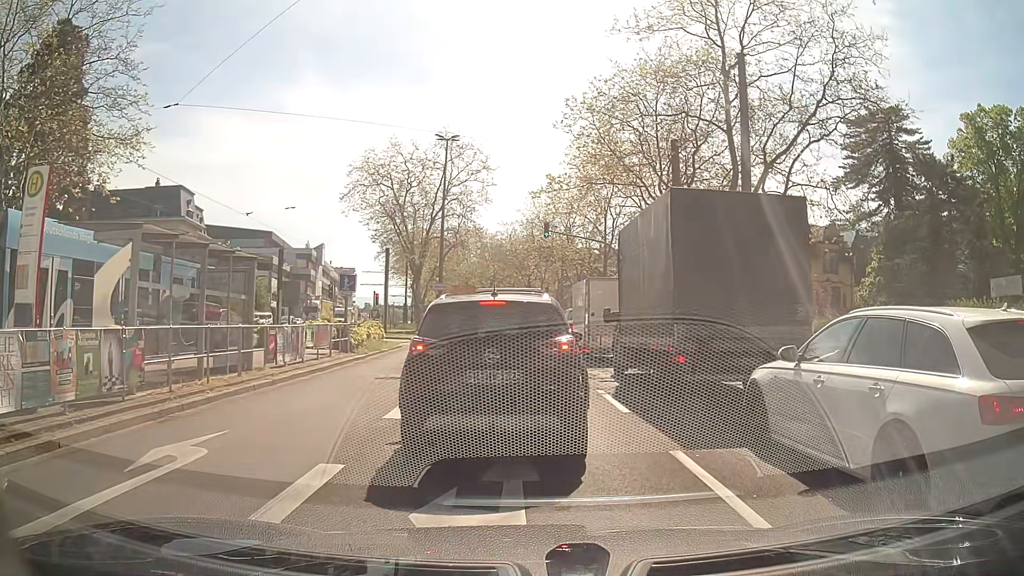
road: primary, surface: asphalt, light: Day
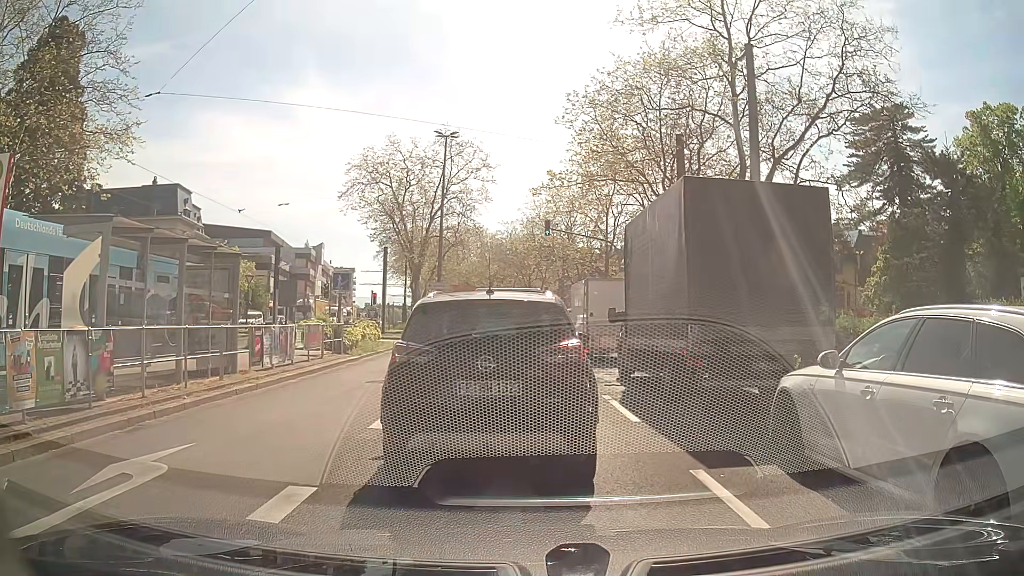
(0.0, +0.8) m; 0°
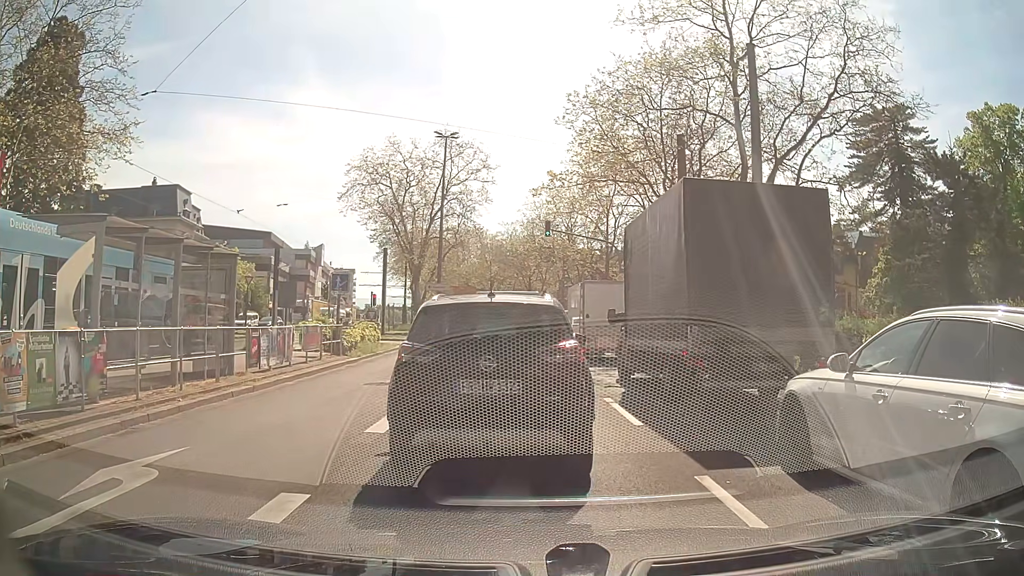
(0.0, +0.2) m; 0°
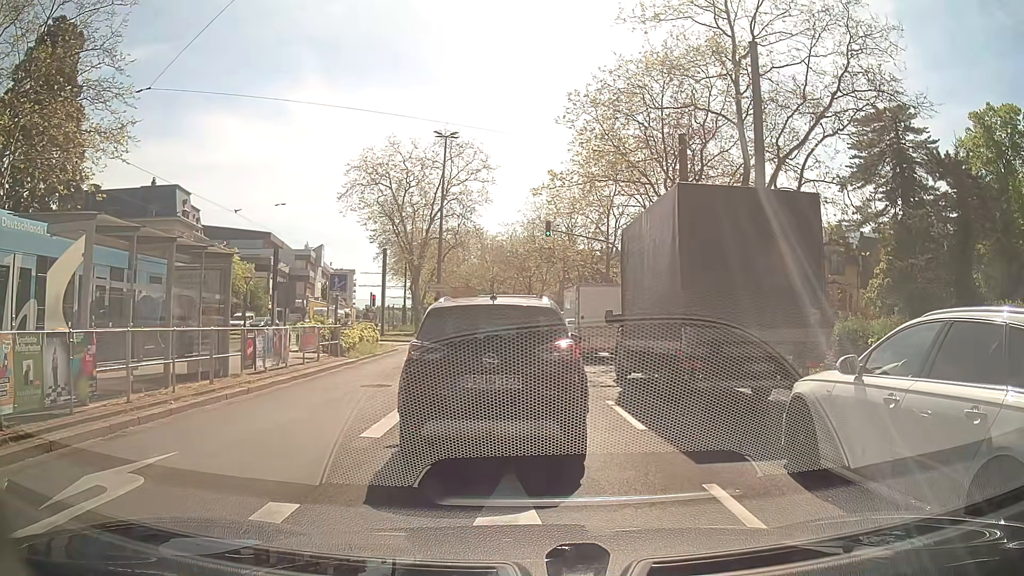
(0.0, +0.3) m; 0°
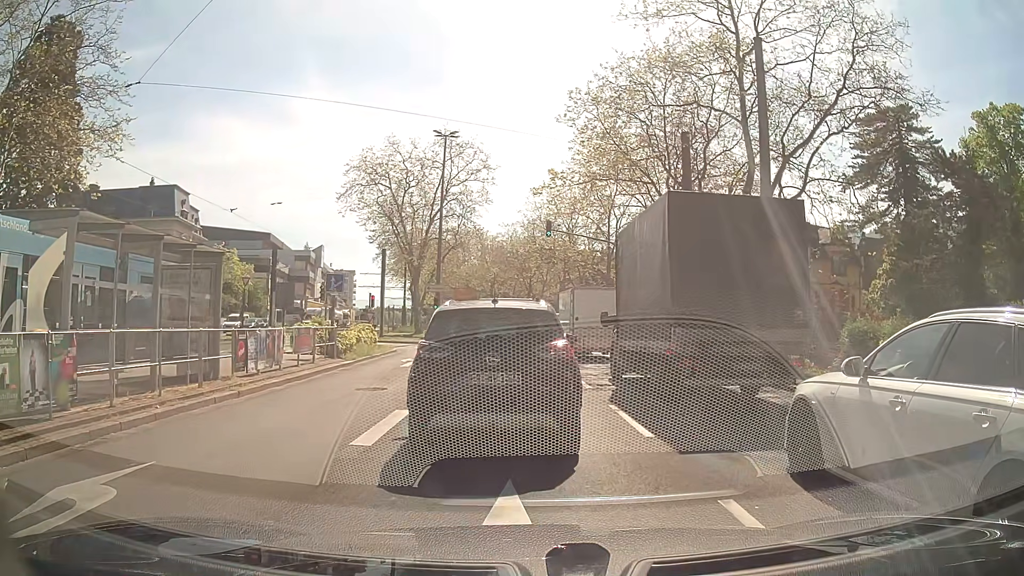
(0.0, +0.5) m; 0°
